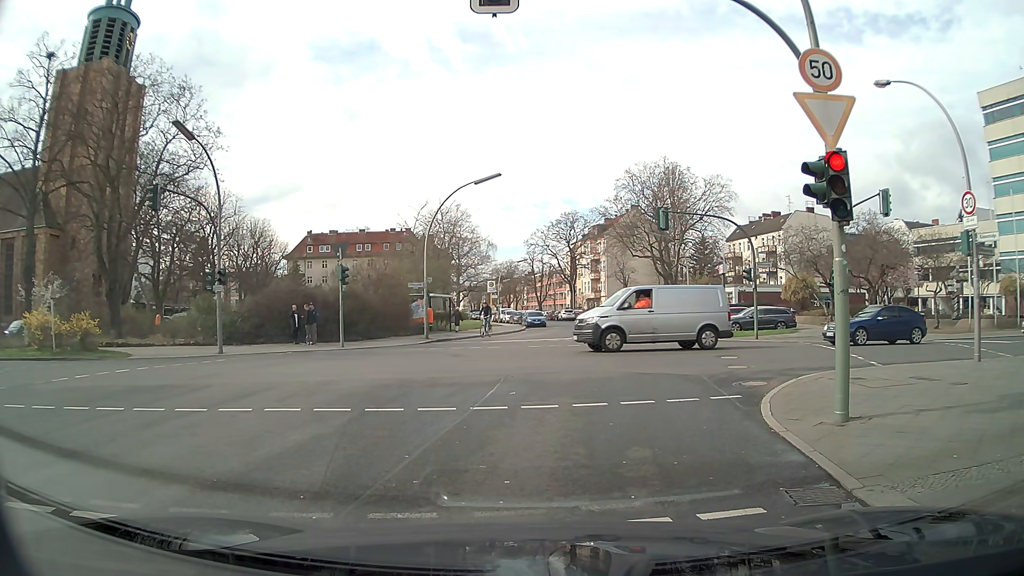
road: tertiary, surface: asphalt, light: Day
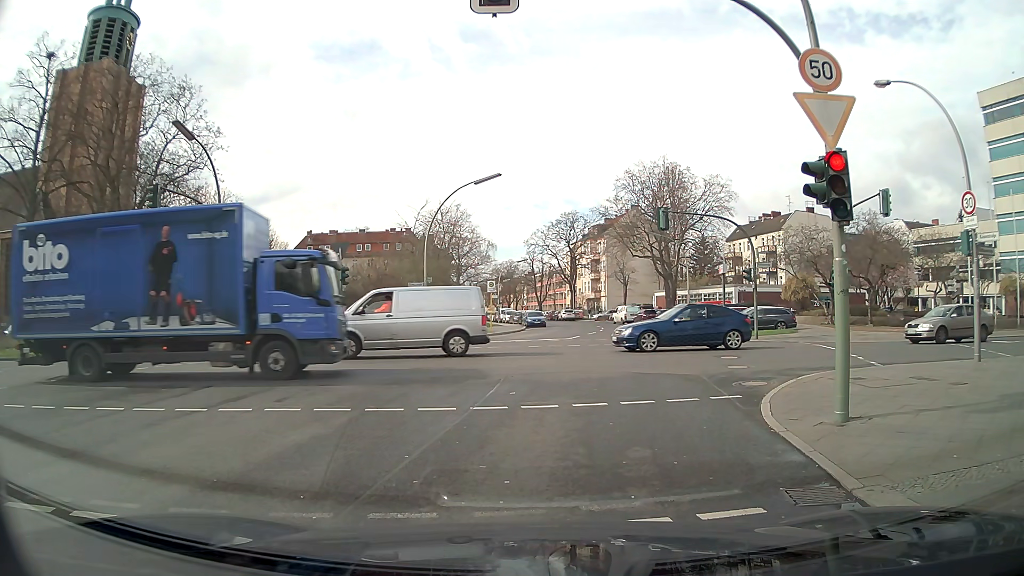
(0.0, 0.0) m; 0°
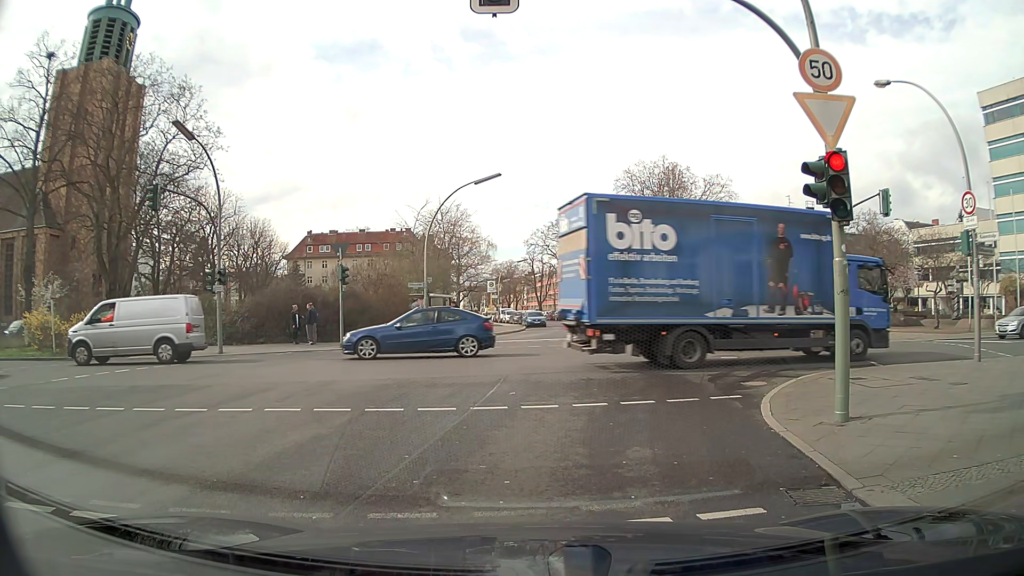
(0.0, 0.0) m; 0°
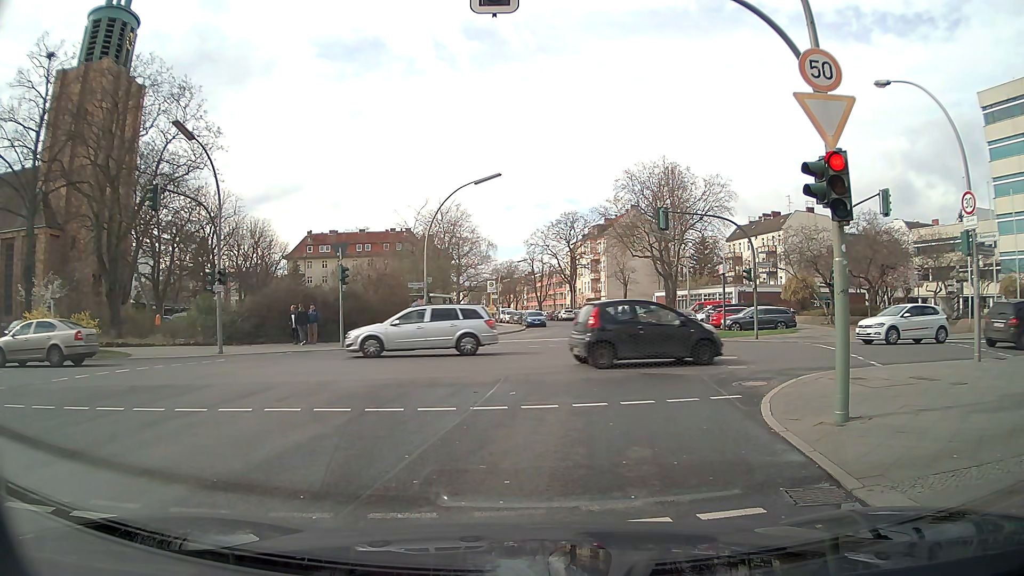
(0.0, 0.0) m; 0°
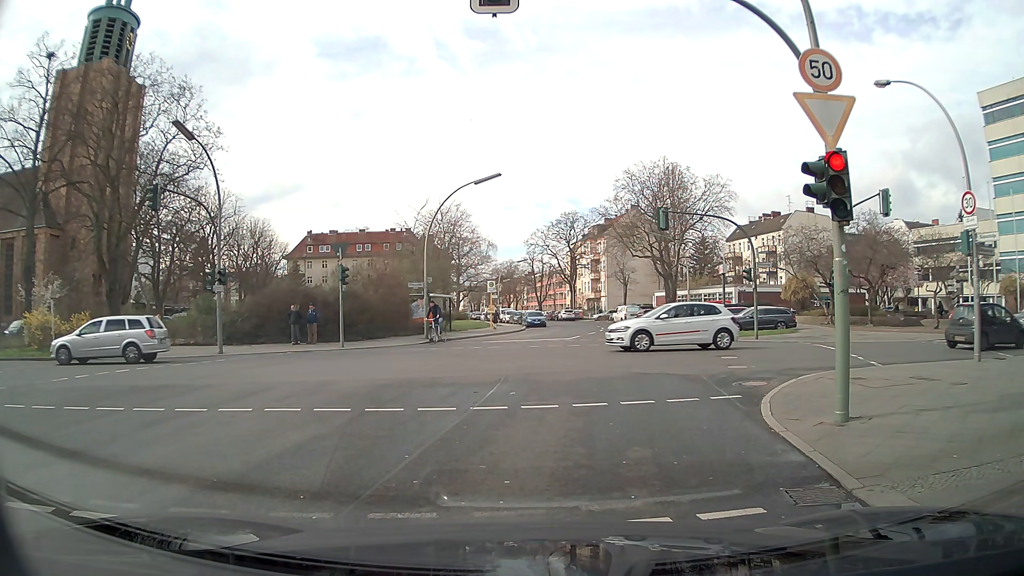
(0.0, 0.0) m; 0°
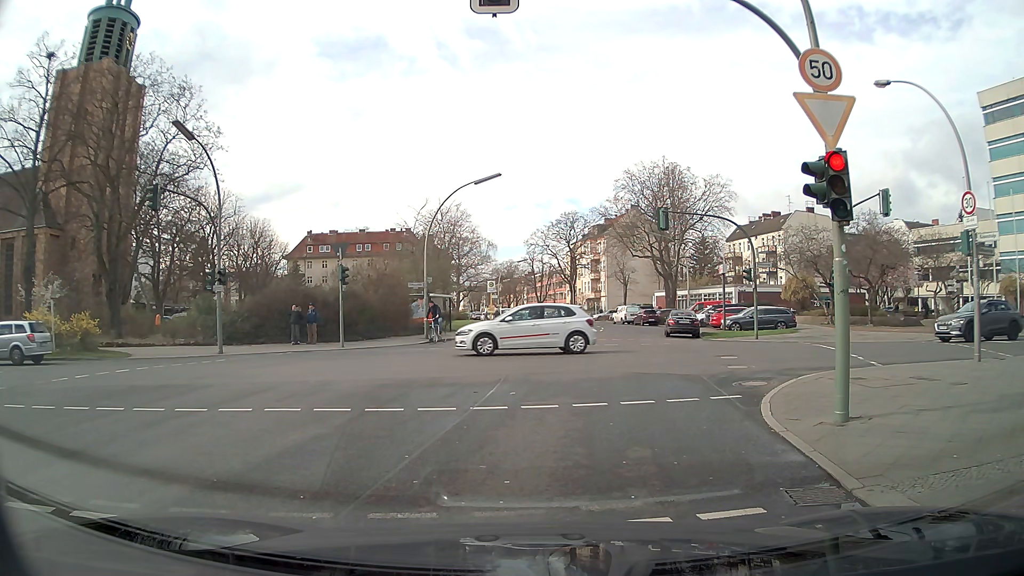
(0.0, 0.0) m; 0°
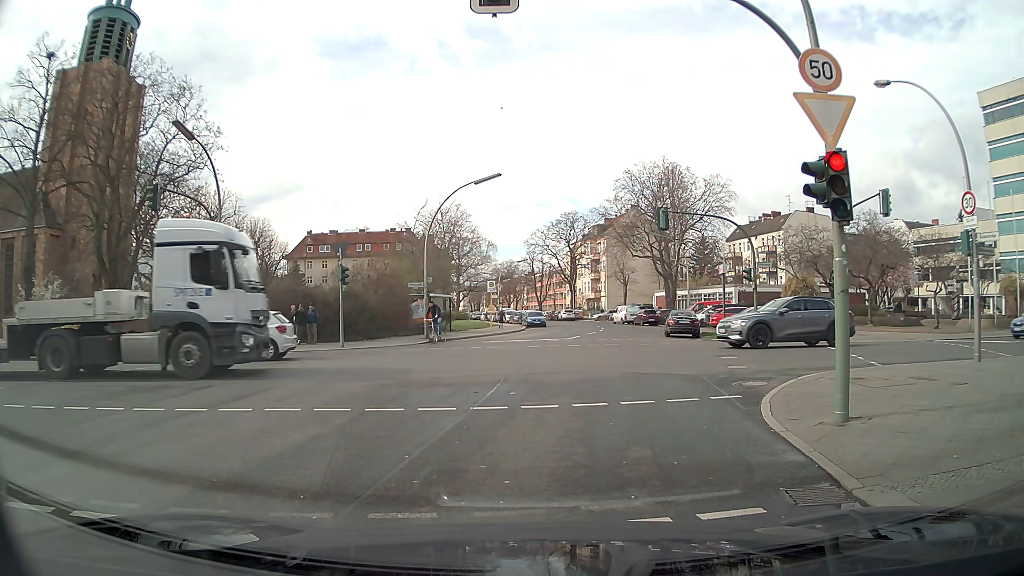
(0.0, 0.0) m; 0°
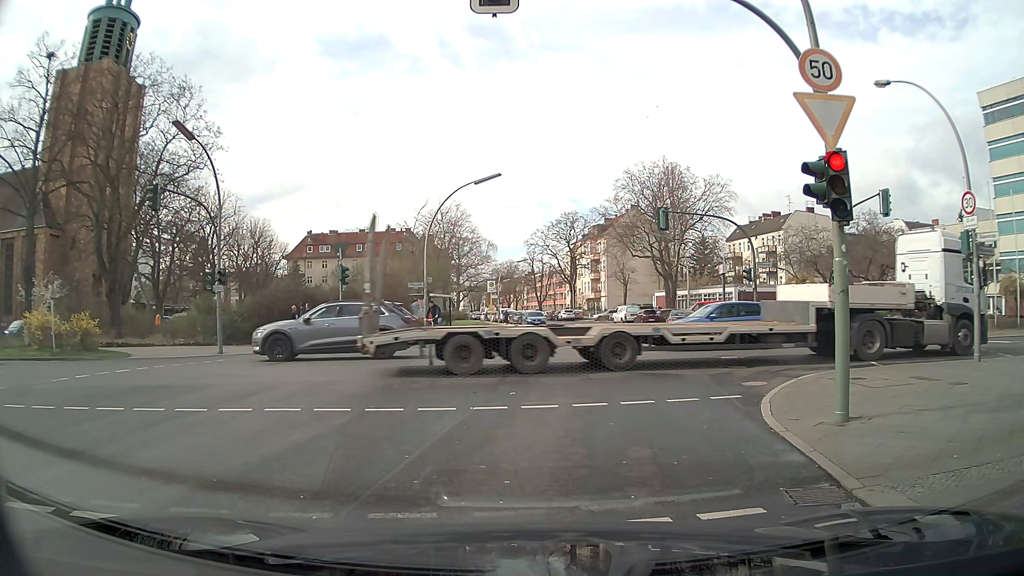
(0.0, 0.0) m; 0°
